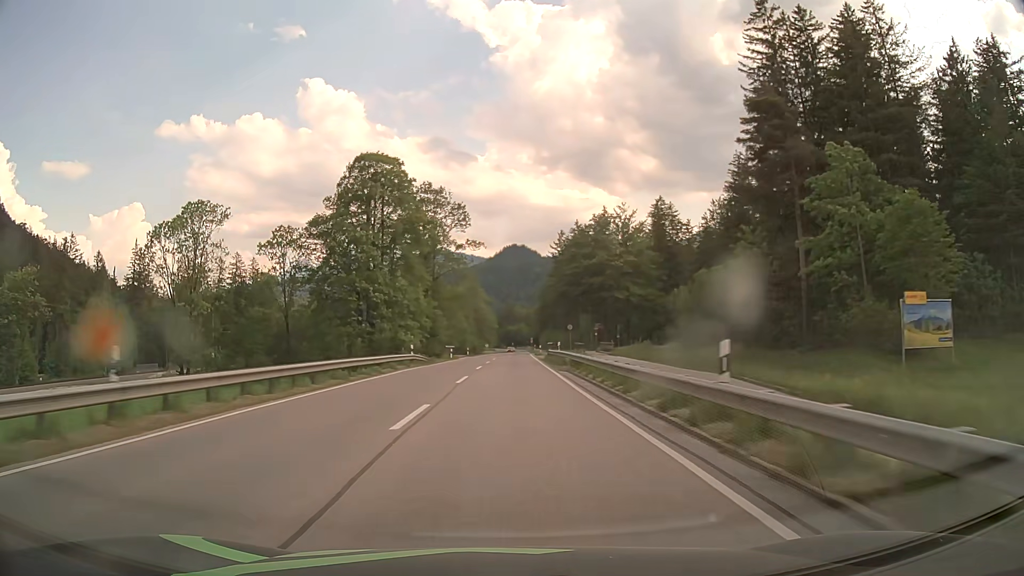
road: primary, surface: asphalt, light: Day
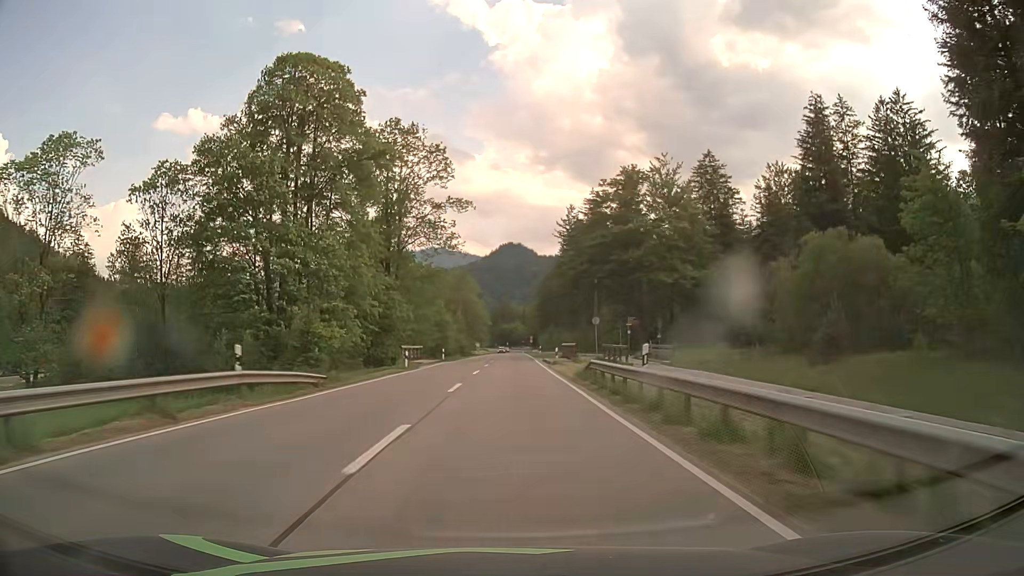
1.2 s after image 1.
(+0.1, +27.1) m; 0°
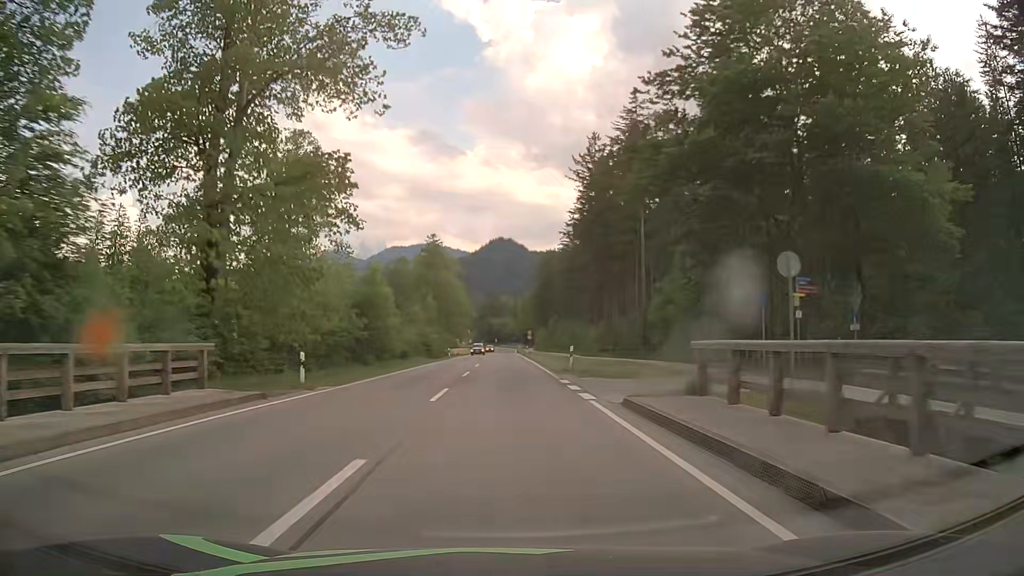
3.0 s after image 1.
(+0.3, +38.7) m; +1°
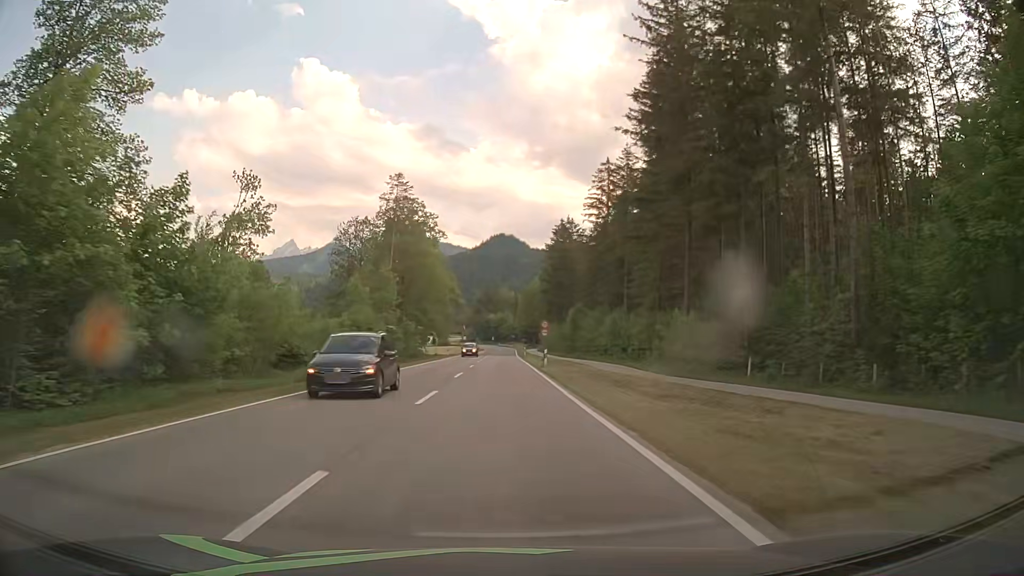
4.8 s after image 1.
(-0.1, +36.4) m; 0°
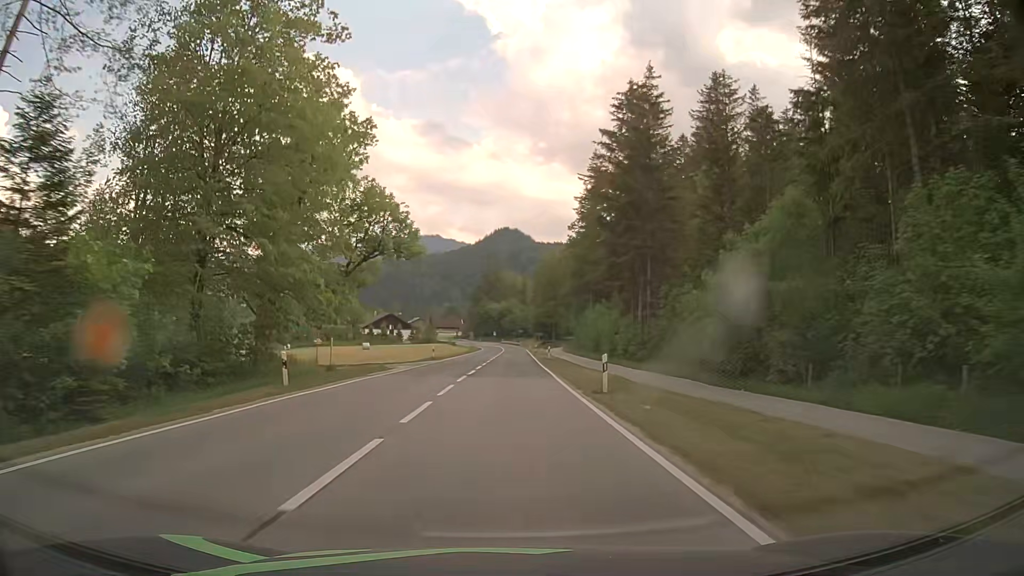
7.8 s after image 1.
(-0.3, +56.8) m; 0°
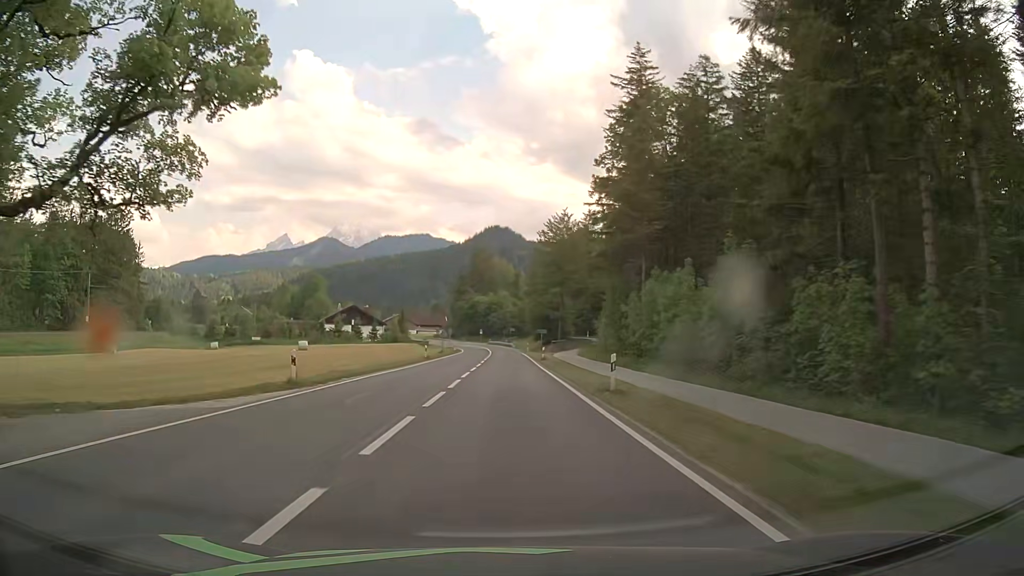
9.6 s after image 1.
(+0.2, +33.1) m; +1°
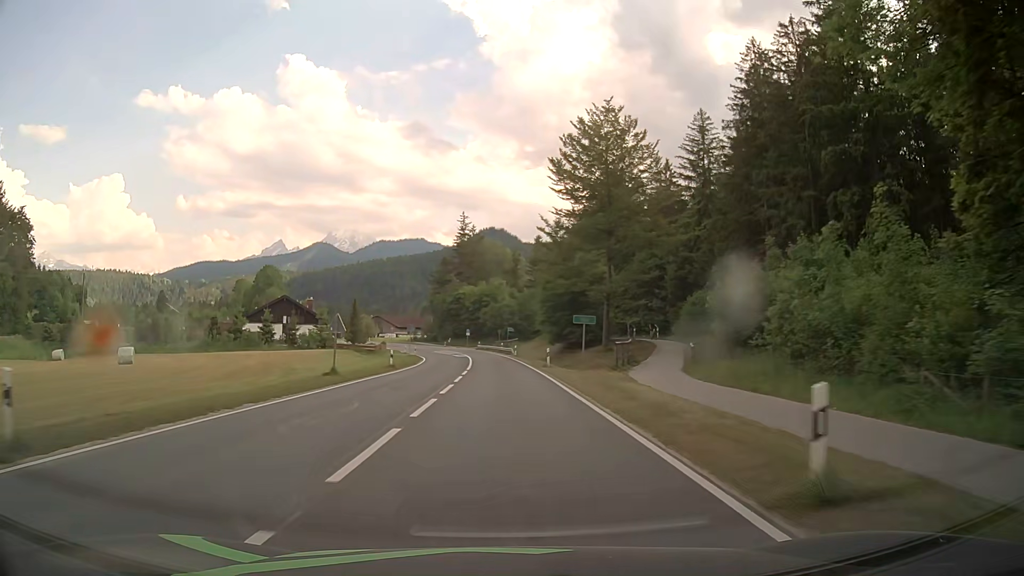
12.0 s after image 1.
(+0.3, +43.6) m; 0°
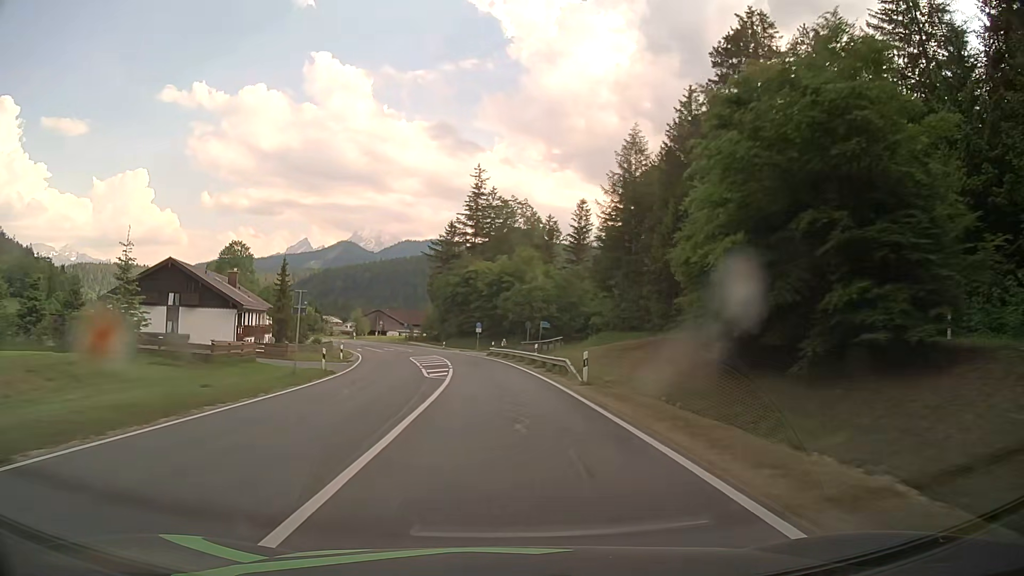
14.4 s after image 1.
(-0.6, +43.2) m; -2°
(0, +10) (0, +20) (-1, +30) (-2, +40) (-3, +50) (-5, +60) (-7, +70) (-9, +79) (-12, +89) (-16, +98) m
